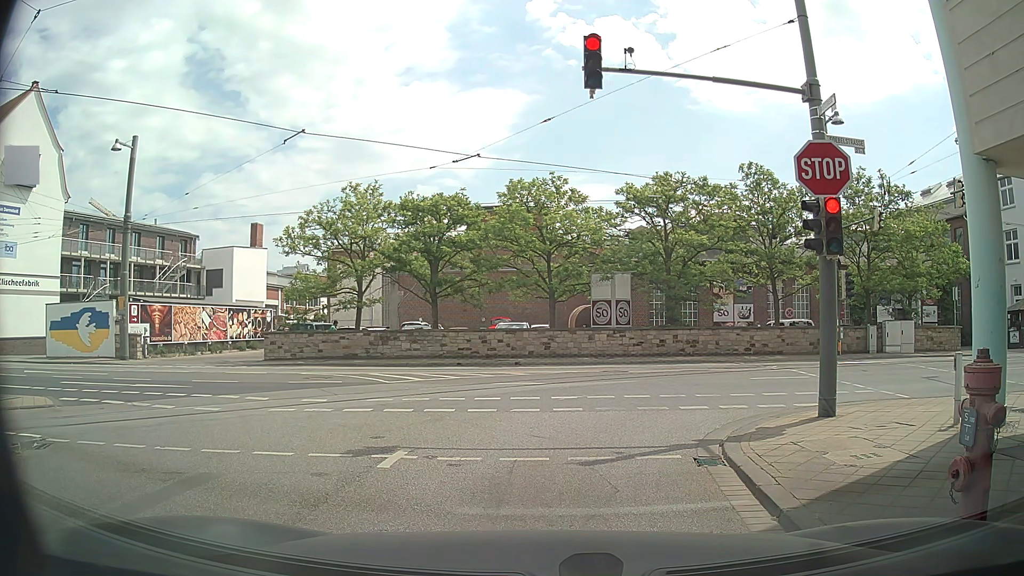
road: residential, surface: asphalt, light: Day
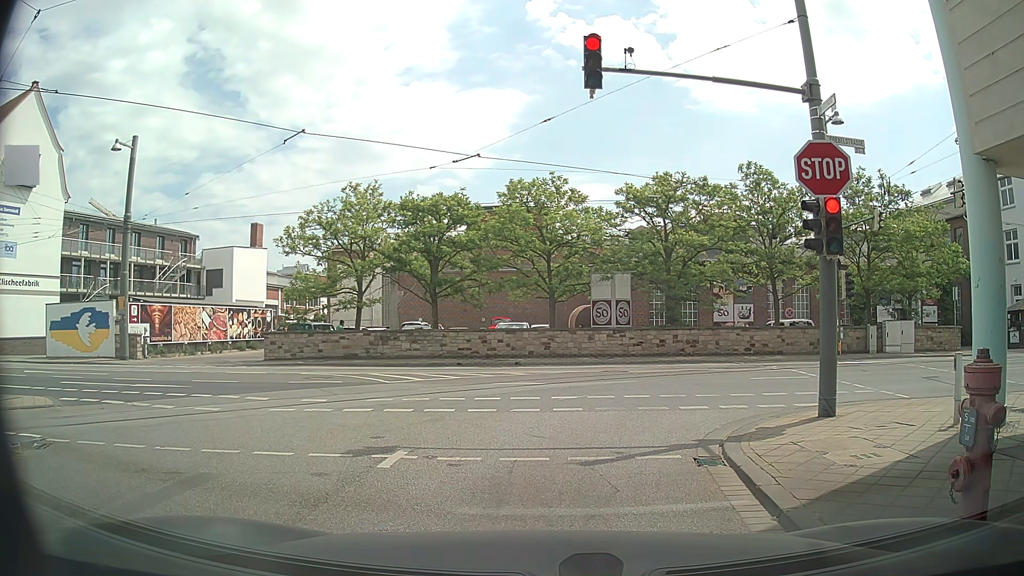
(0.0, 0.0) m; 0°
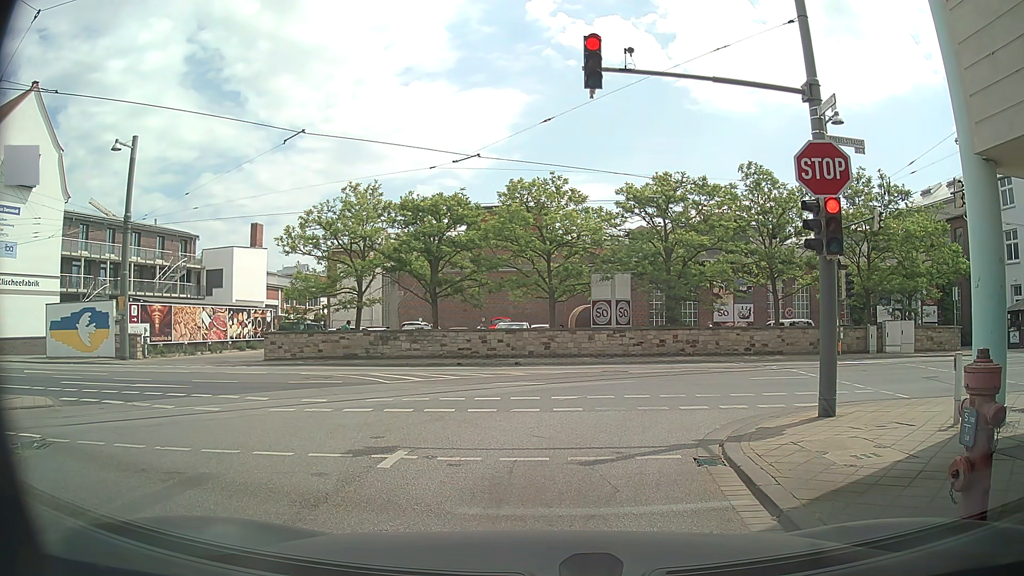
(0.0, 0.0) m; 0°
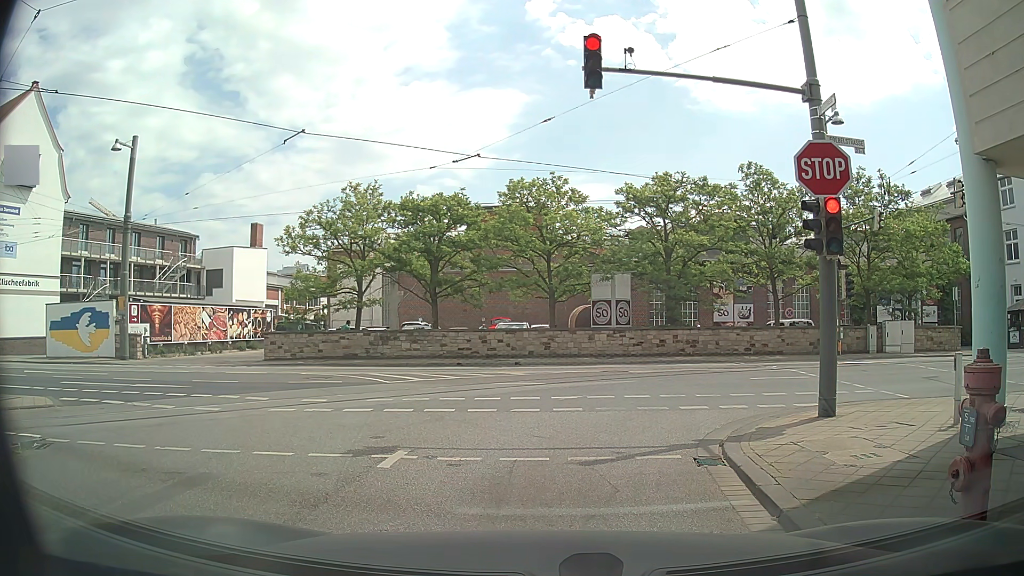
(0.0, 0.0) m; 0°
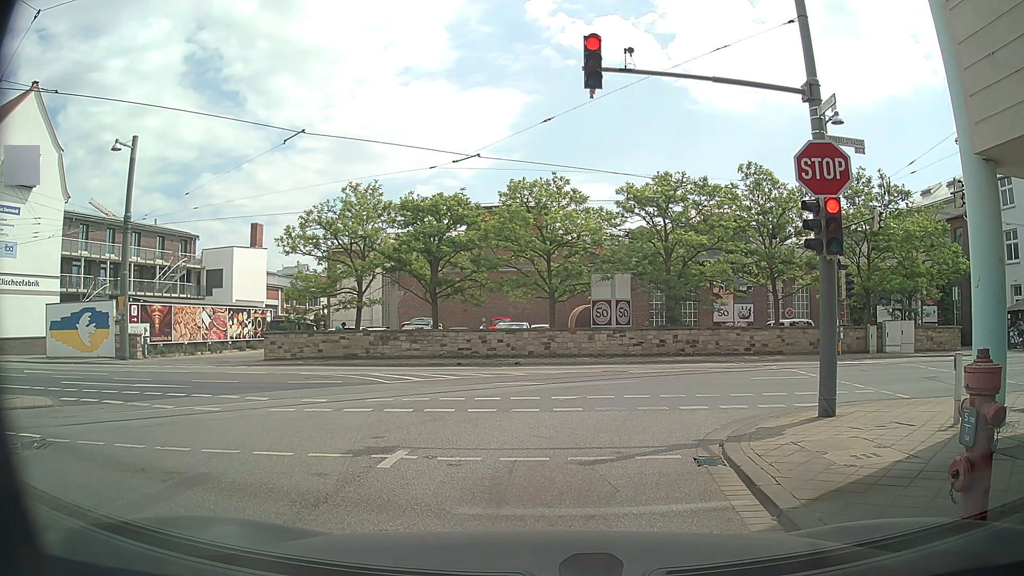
(0.0, 0.0) m; 0°
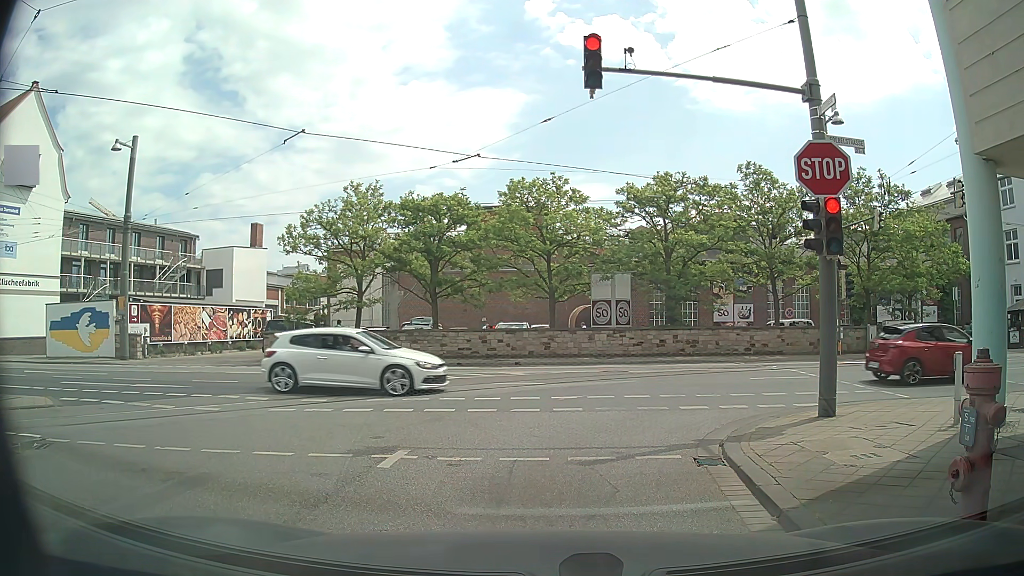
(0.0, 0.0) m; 0°
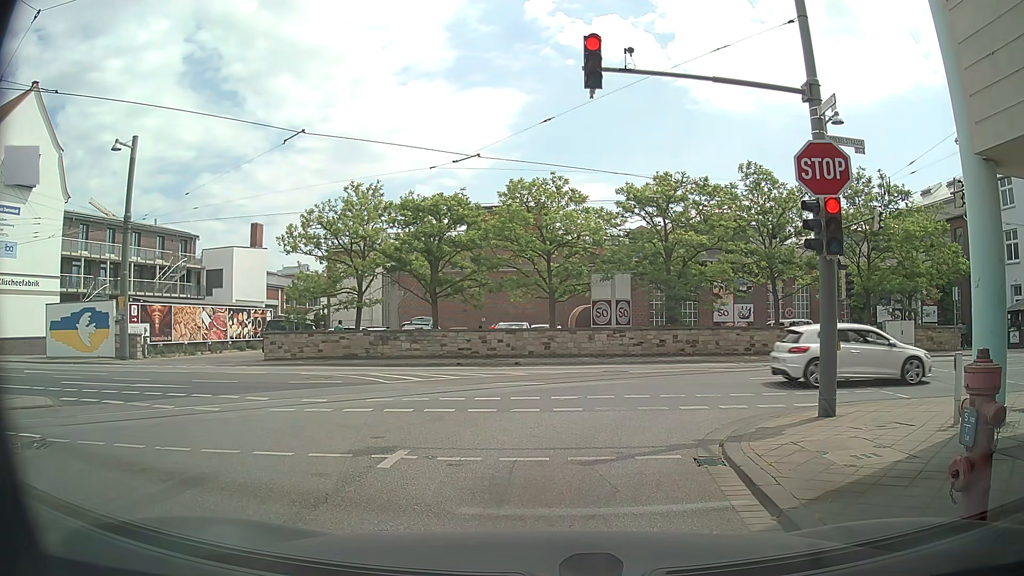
(0.0, 0.0) m; 0°
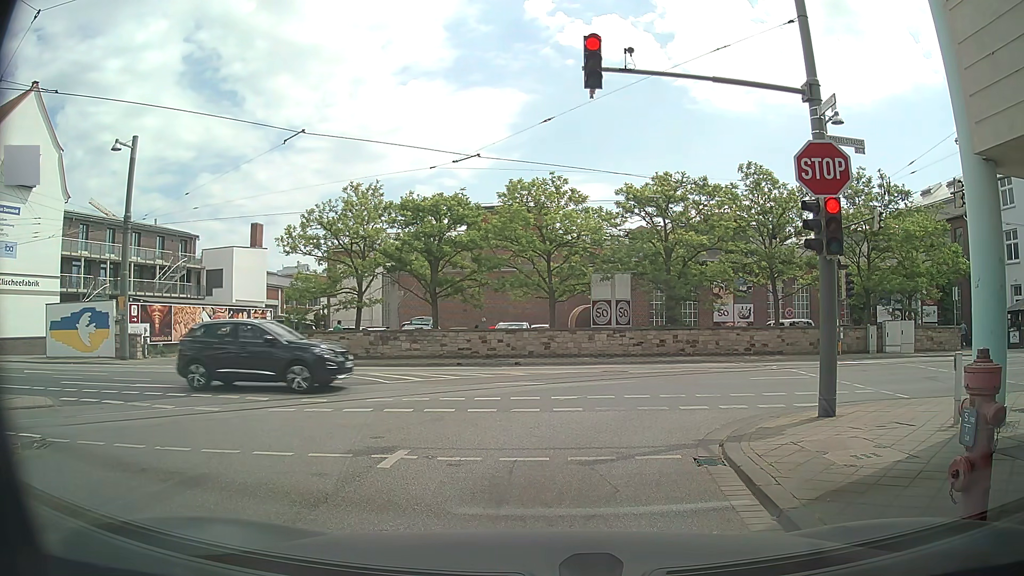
(0.0, 0.0) m; 0°
